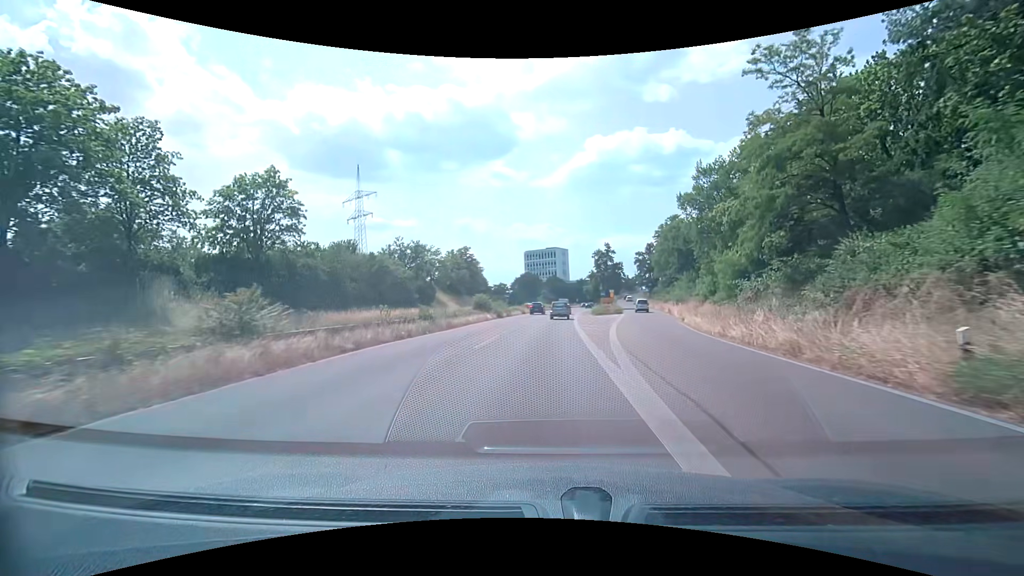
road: trunk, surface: asphalt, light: Day
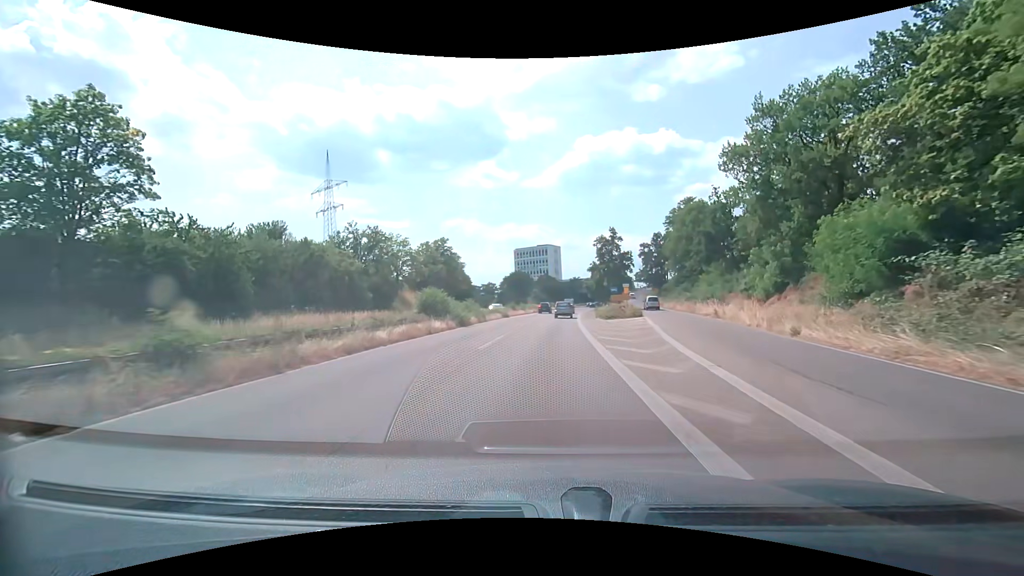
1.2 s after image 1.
(+0.2, +18.0) m; +1°
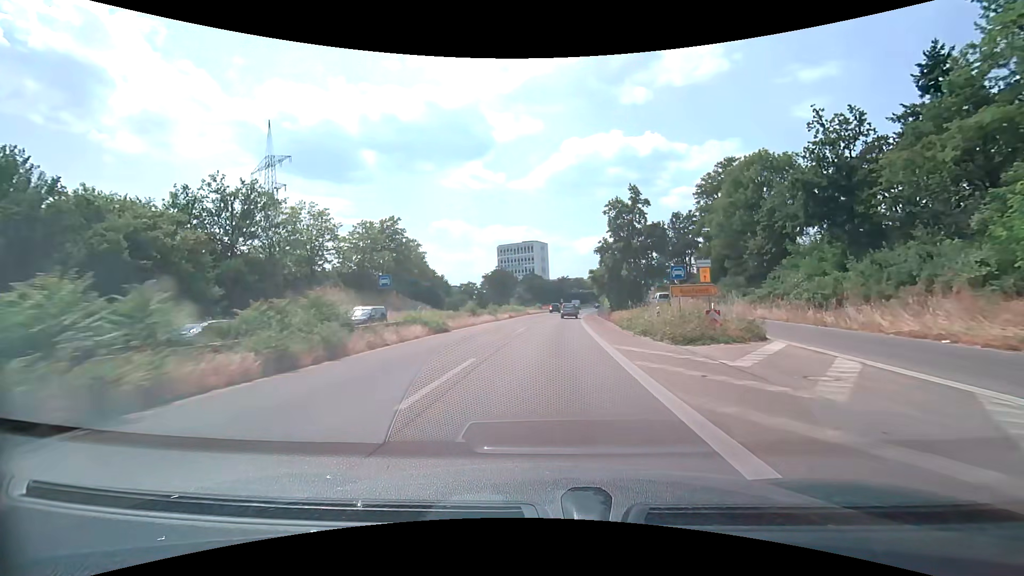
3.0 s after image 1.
(+0.4, +27.0) m; +2°
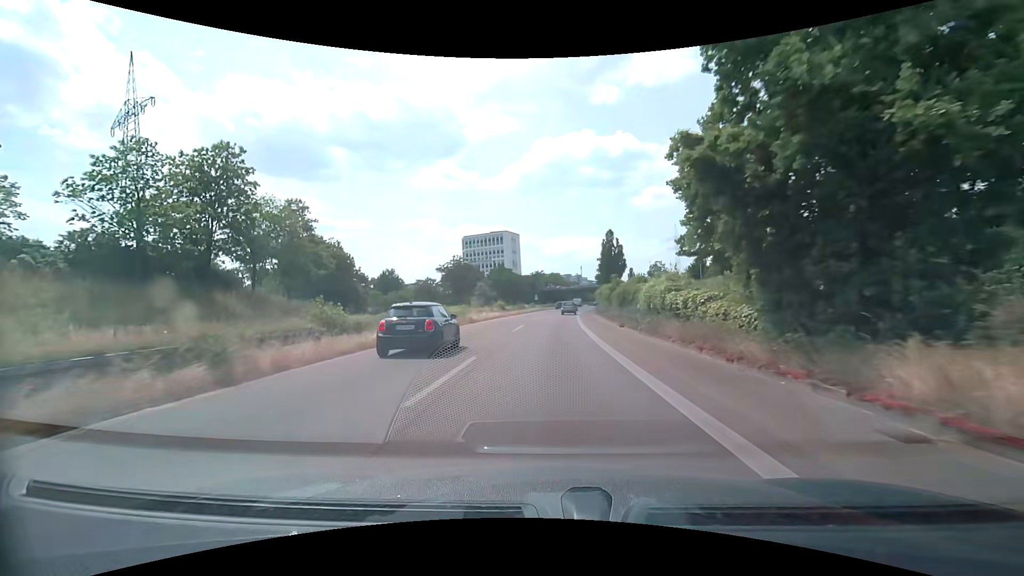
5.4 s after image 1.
(+0.8, +35.9) m; +3°
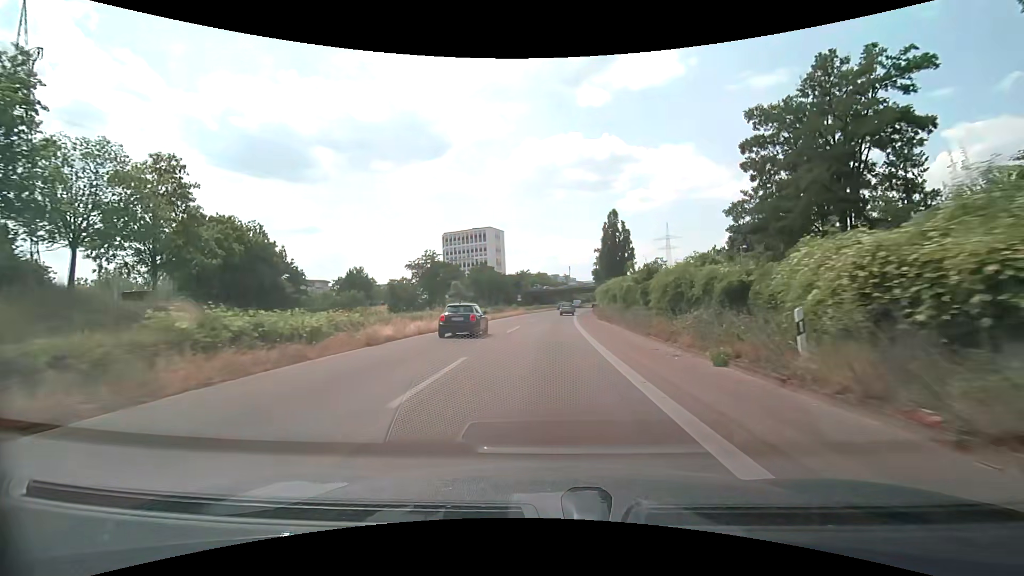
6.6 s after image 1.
(+0.2, +18.0) m; +1°
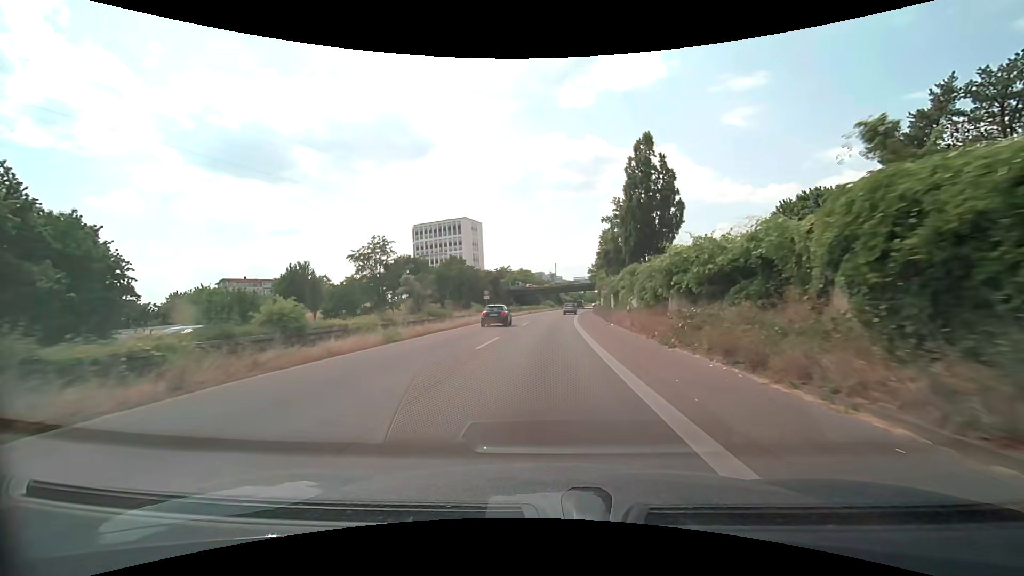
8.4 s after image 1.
(+0.4, +27.0) m; +2°
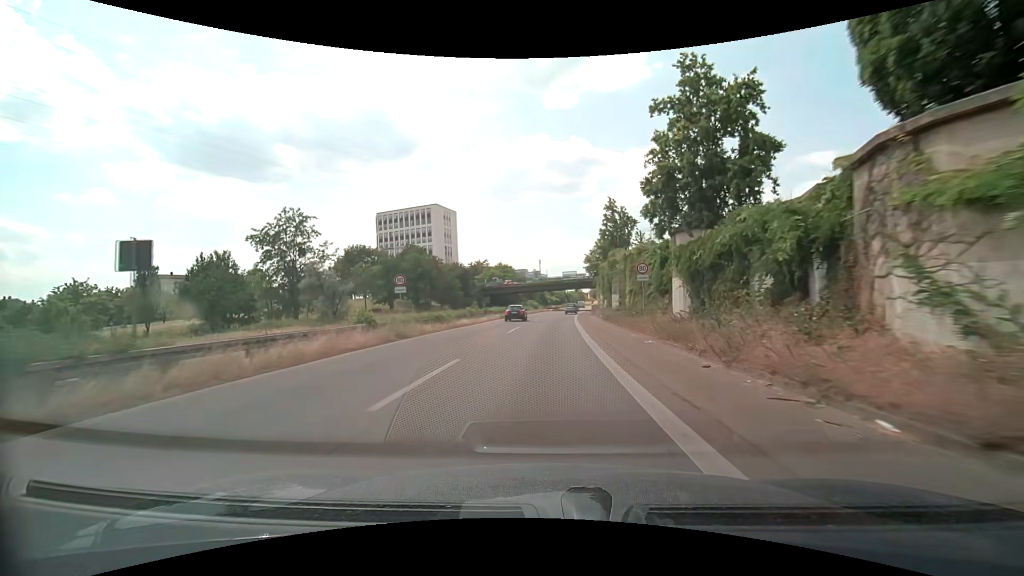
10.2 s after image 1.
(+0.4, +27.0) m; +2°
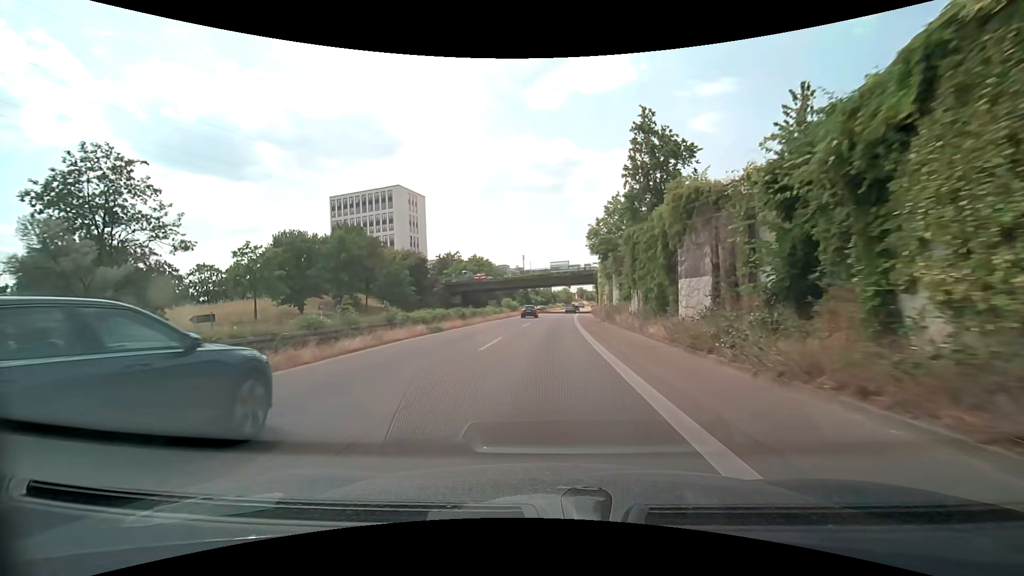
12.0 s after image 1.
(+0.3, +27.0) m; +1°
(0, +10) (0, +20) (0, +30) (+1, +40) (+1, +50) (+2, +60) (+2, +70) (+3, +80) (+4, +90) (+5, +100) m
